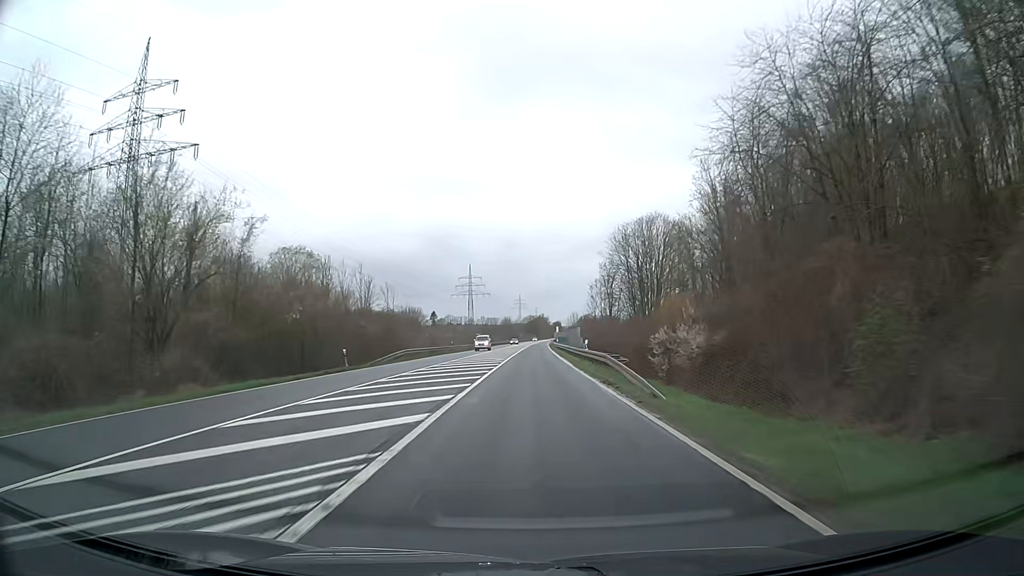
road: trunk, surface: asphalt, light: Day
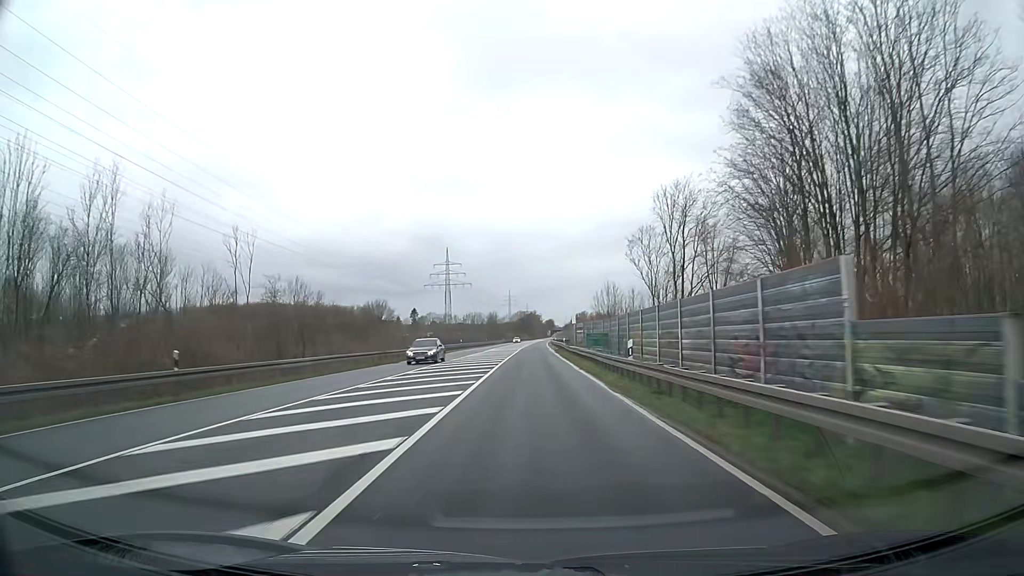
(+0.5, +63.2) m; +1°
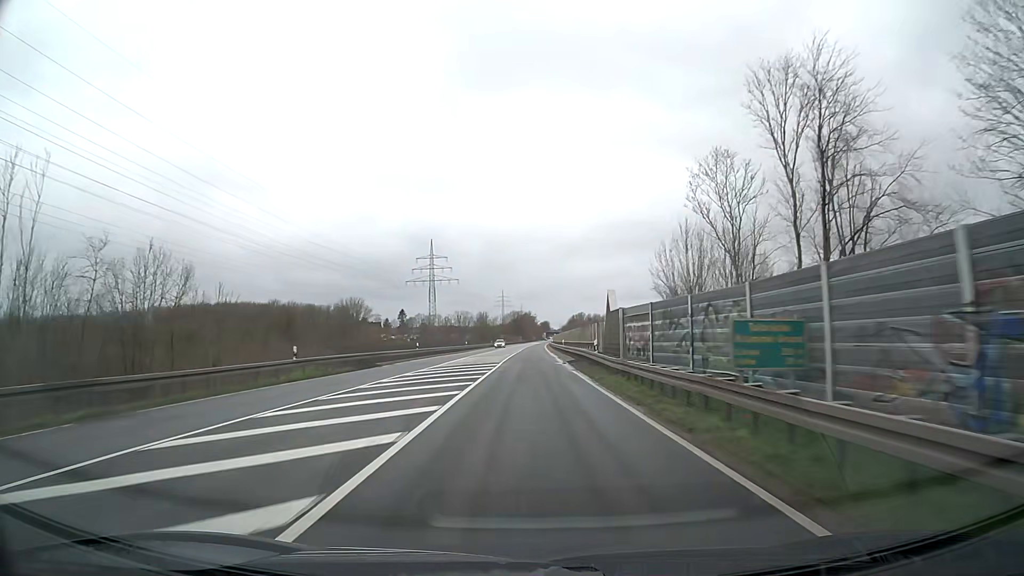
(+0.1, +31.6) m; 0°
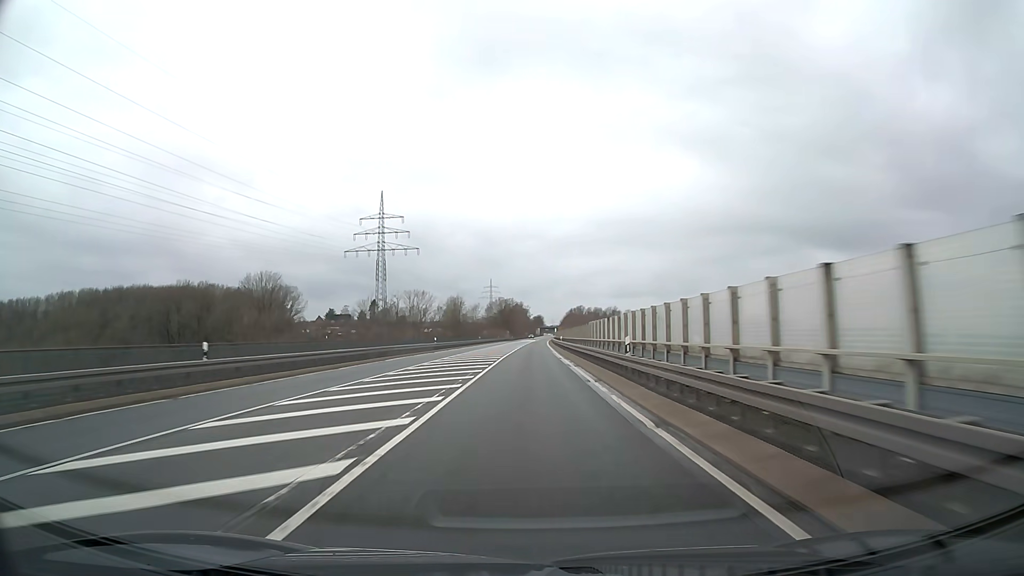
(+0.6, +79.0) m; +1°
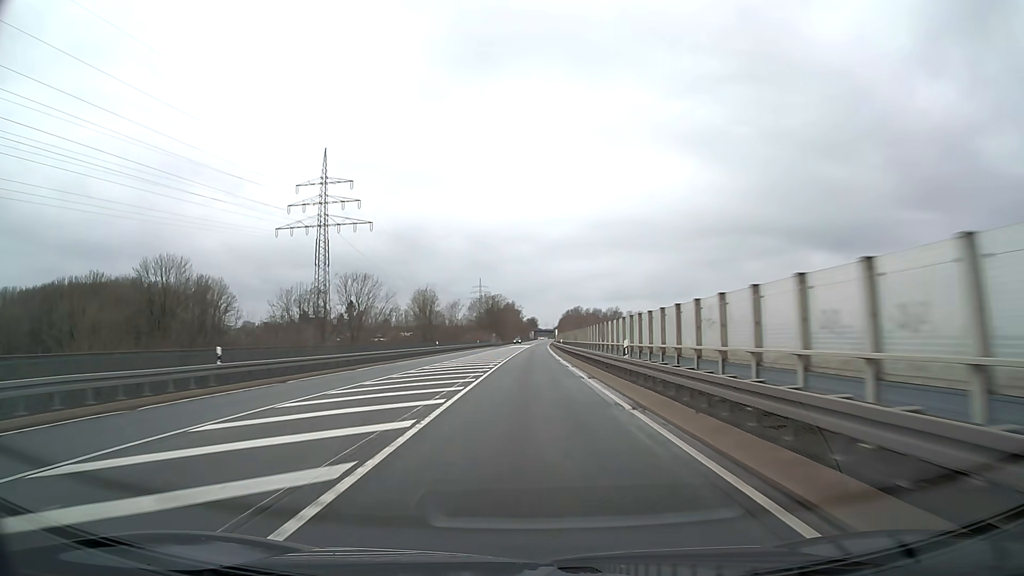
(+0.2, +47.4) m; +1°
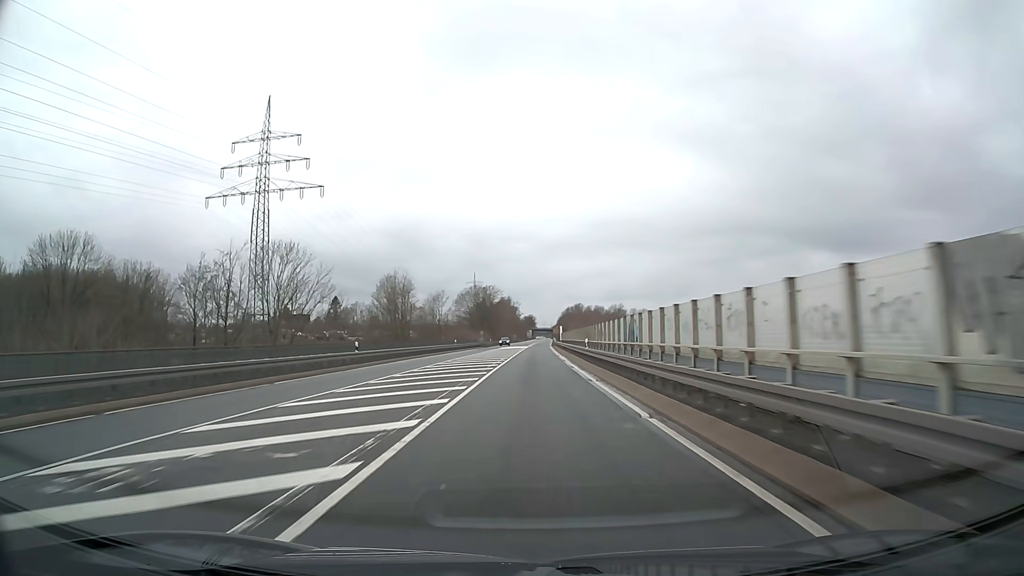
(0.0, +31.6) m; 0°
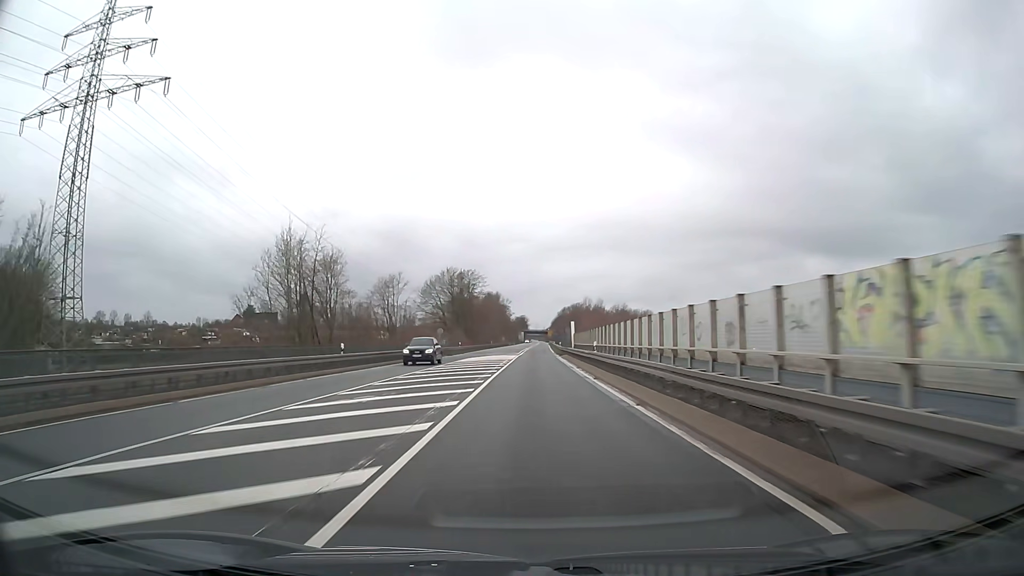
(+0.2, +47.4) m; +1°
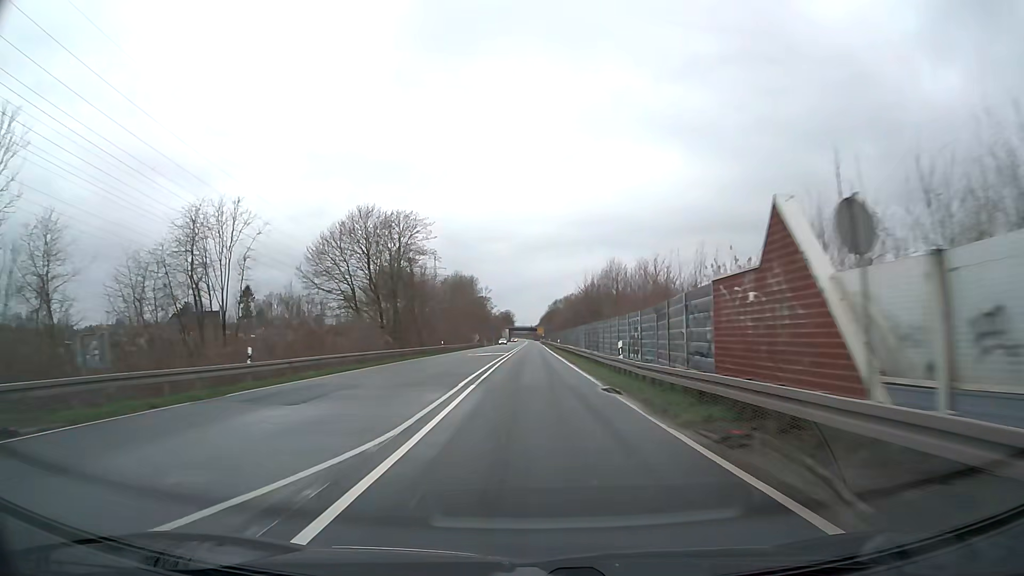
(+0.7, +63.2) m; +1°
(0, +10) (0, +20) (0, +30) (0, +40) (0, +50) (0, +60) (0, +70) (0, +80) (0, +90) (+1, +100) m
